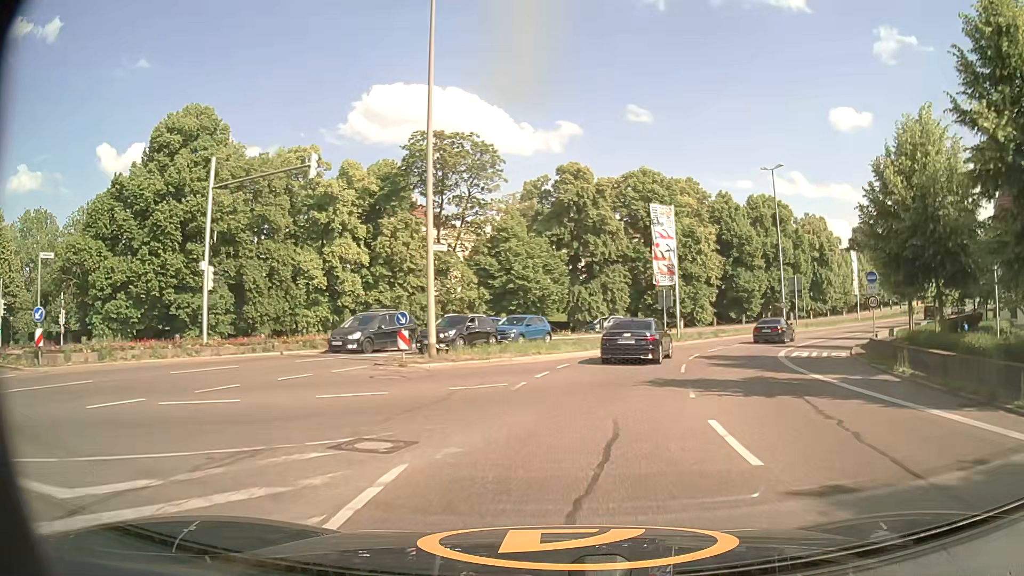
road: primary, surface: asphalt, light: Day
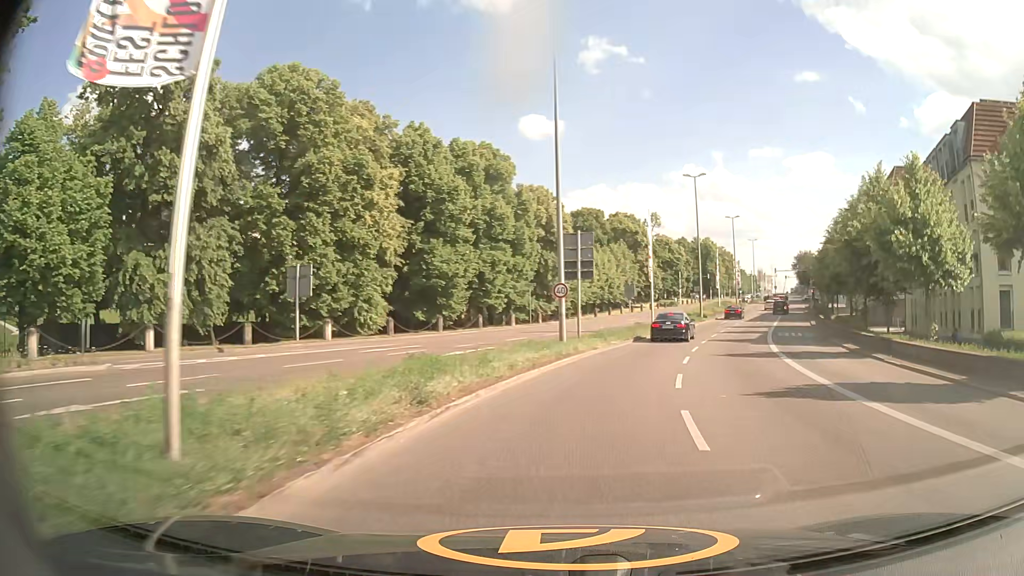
(+6.9, +34.4) m; +28°
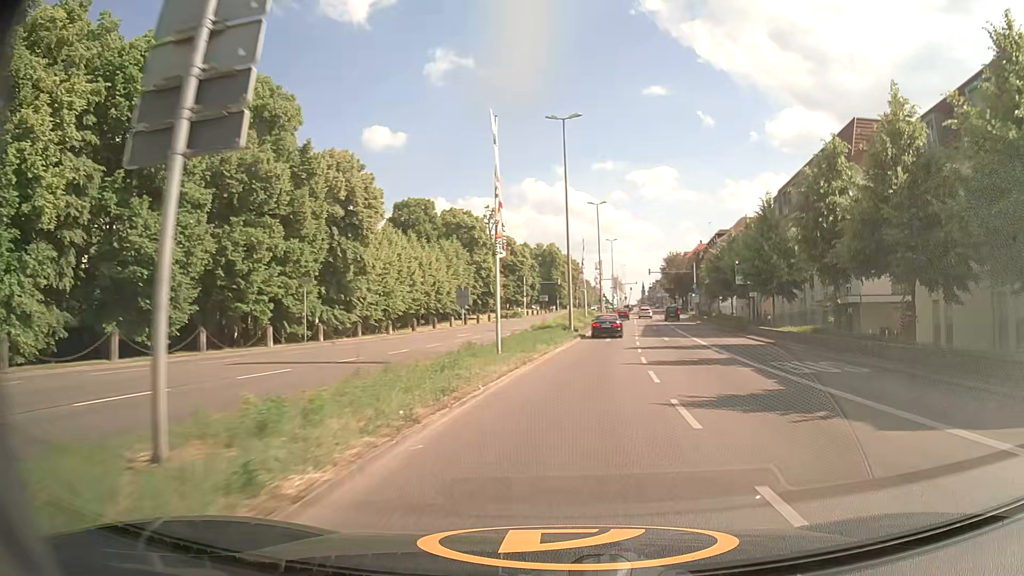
(+2.9, +23.5) m; +13°
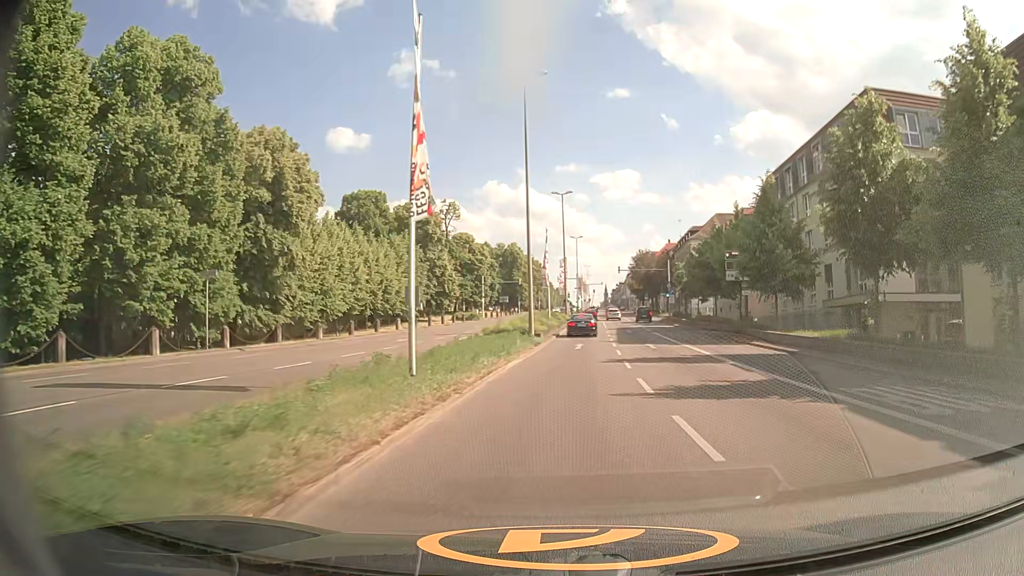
(+0.3, +8.3) m; +4°
(0, +10) (+1, +20) (+1, +30) (+2, +40) (+2, +50) (+3, +60) (+4, +70) (+5, +80) (+5, +90) (+6, +100) m
